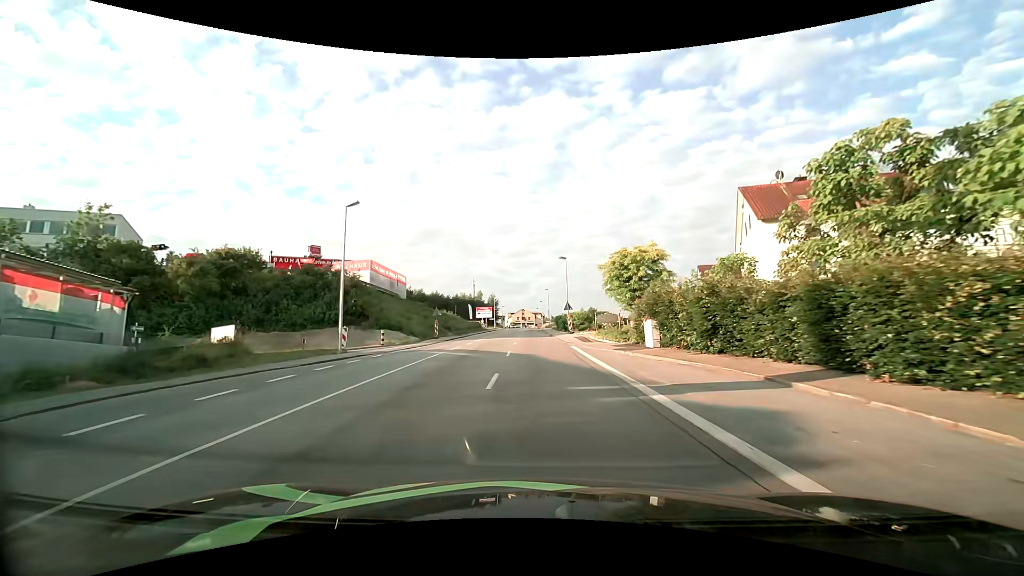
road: tertiary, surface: asphalt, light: Day
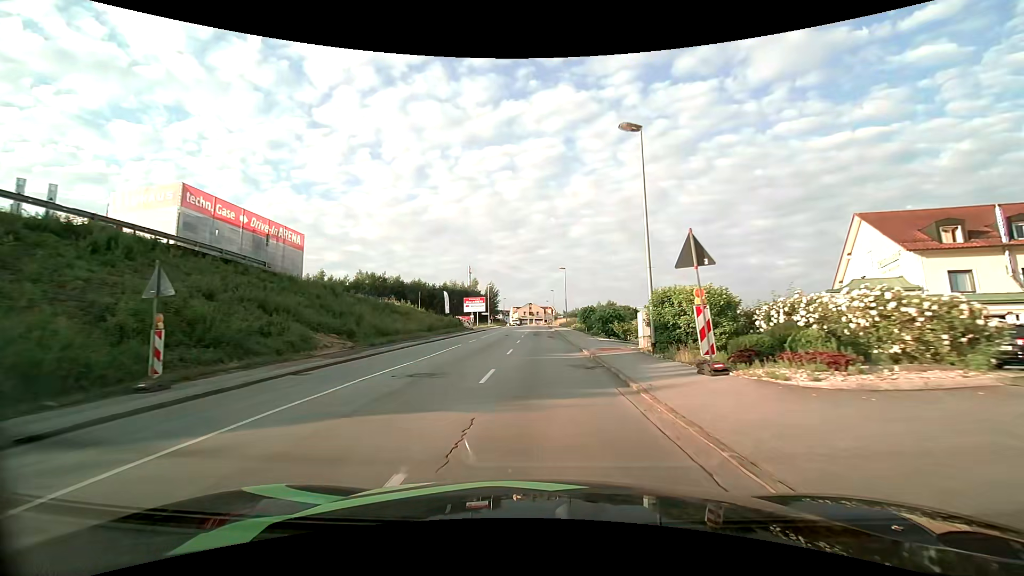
(-0.4, +35.7) m; -1°
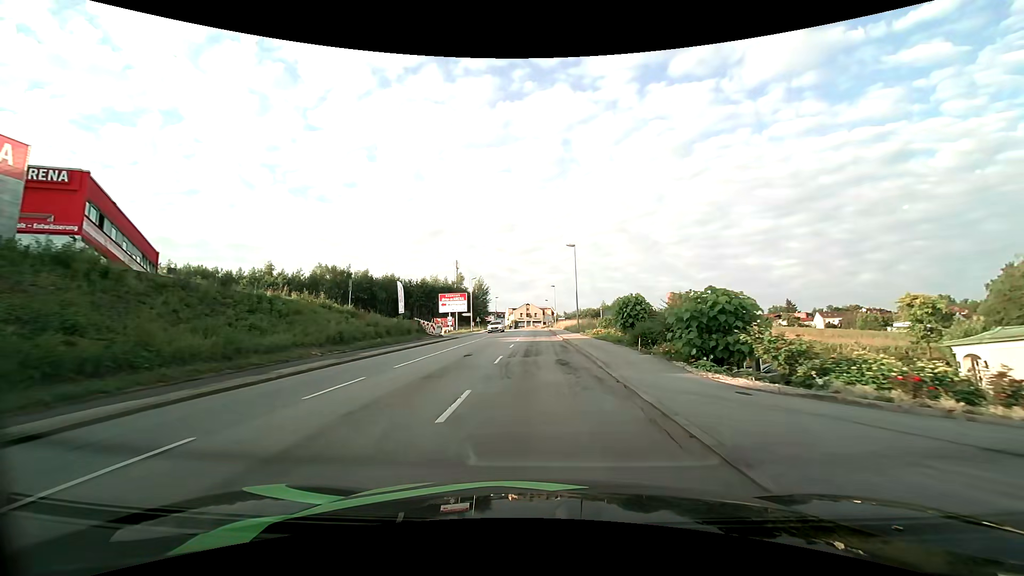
(0.0, +22.1) m; 0°
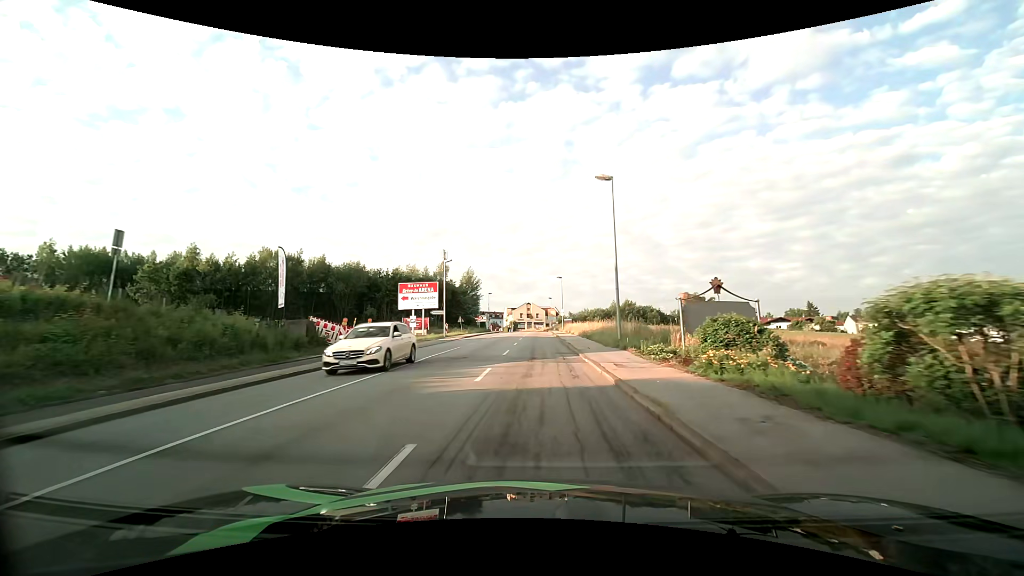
(0.0, +22.1) m; 0°
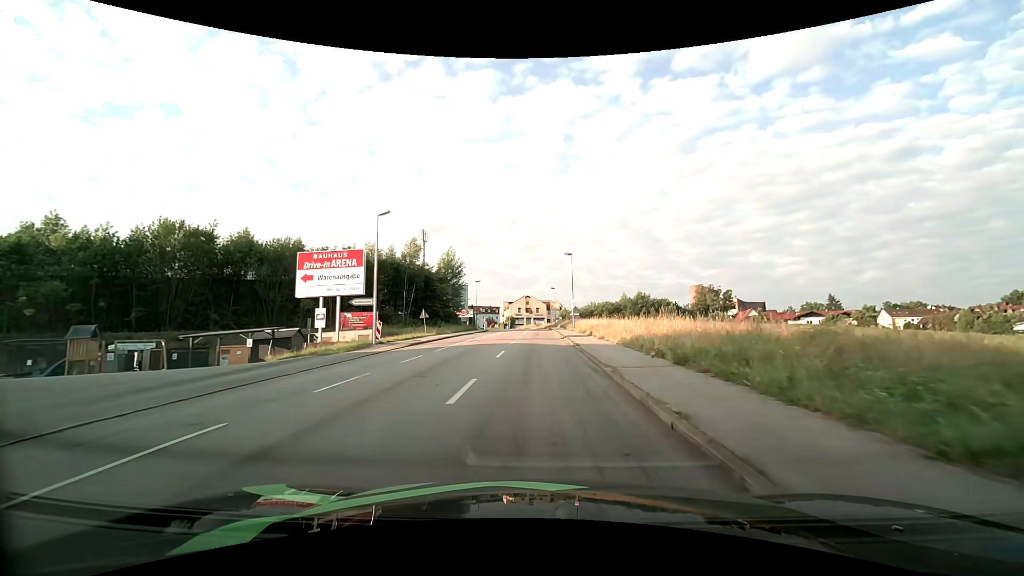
(0.0, +21.7) m; 0°
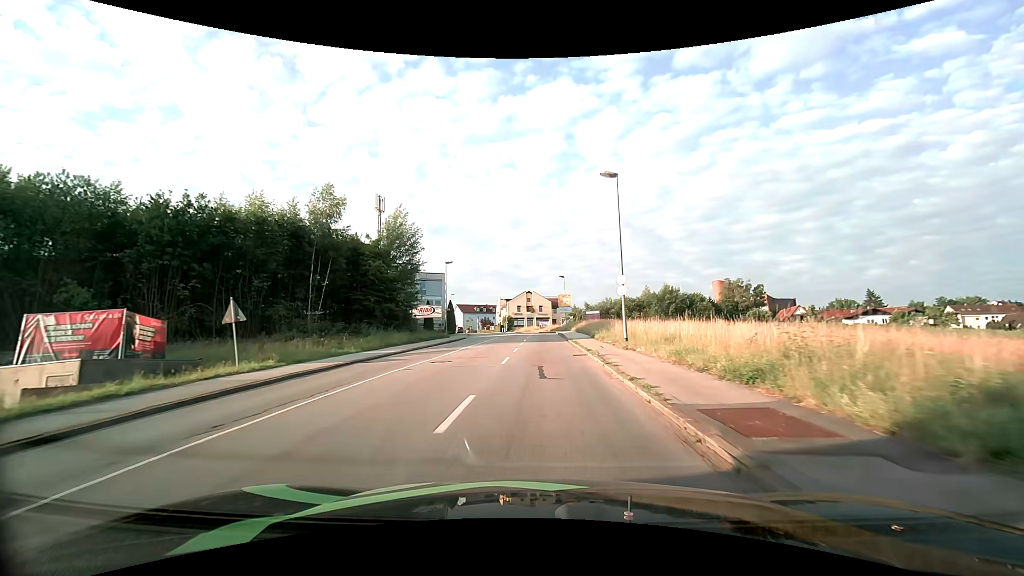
(-0.2, +29.0) m; -1°
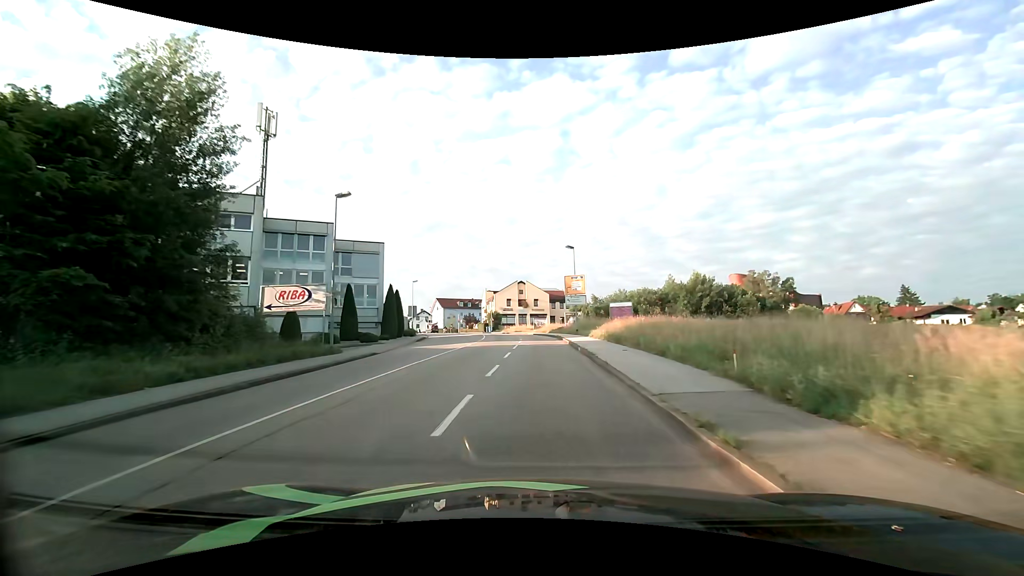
(+0.1, +28.2) m; 0°
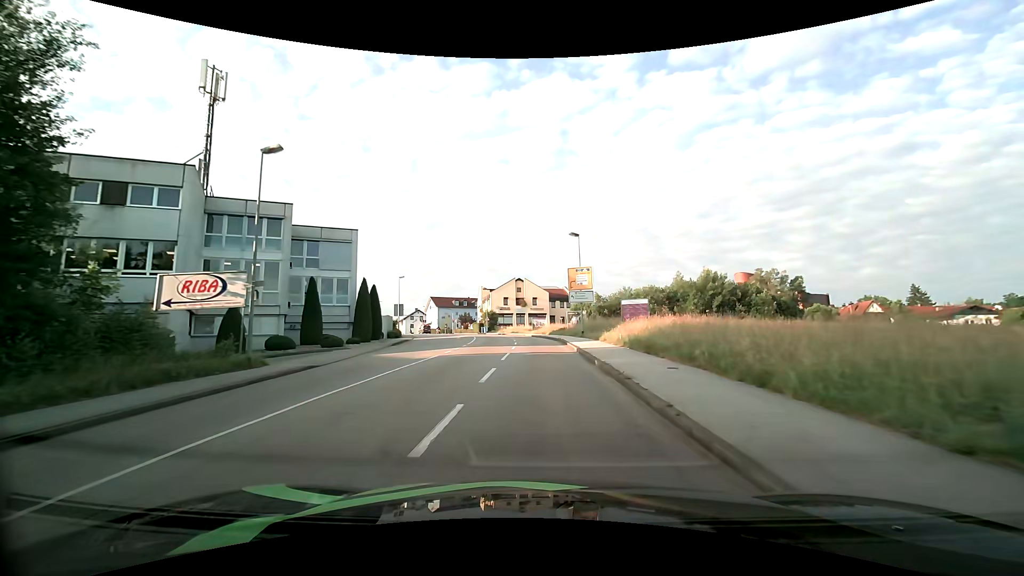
(0.0, +6.8) m; 0°
(0, +10) (0, +20) (0, +30) (-1, +40) (-2, +50) (-3, +60) (-5, +70) (-8, +79) (-12, +88) (-16, +98) m
